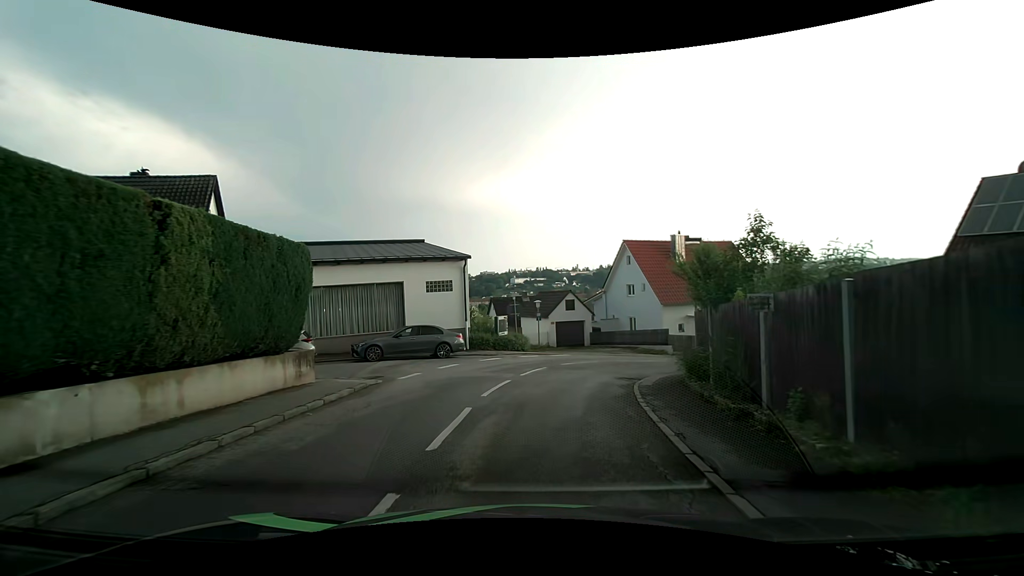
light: Day
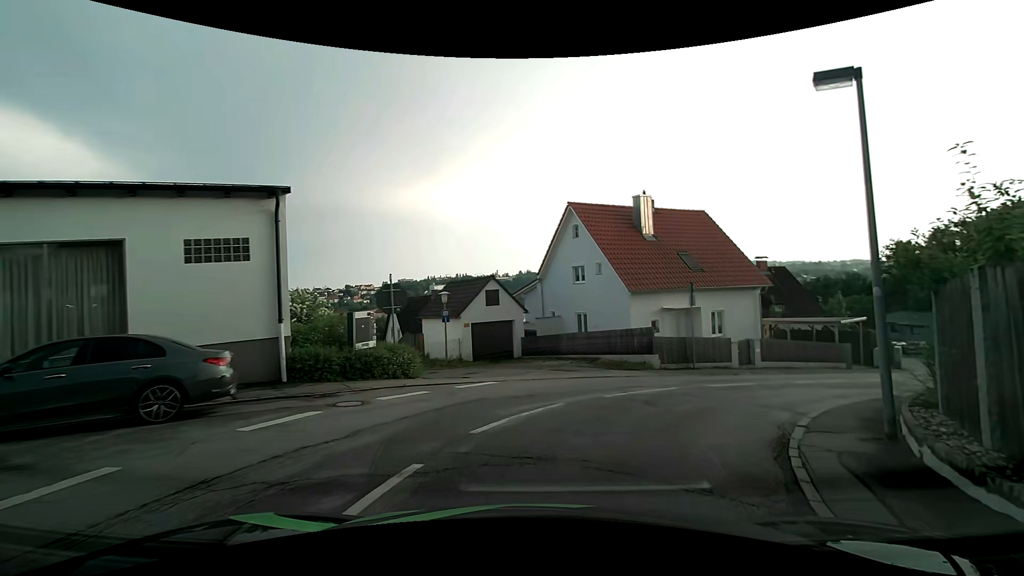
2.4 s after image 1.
(+0.3, +12.7) m; +8°
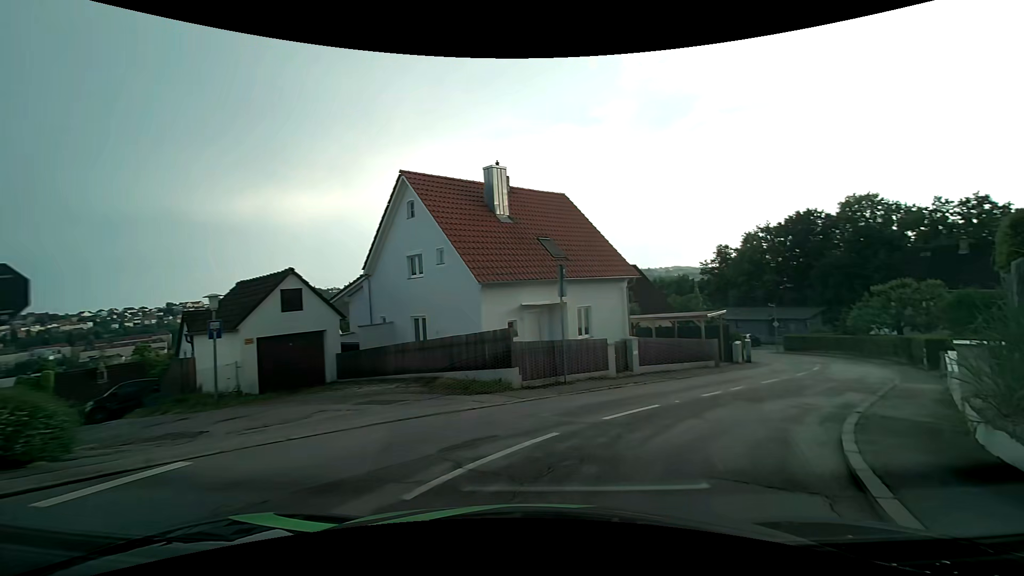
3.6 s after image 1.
(+0.7, +6.3) m; +14°
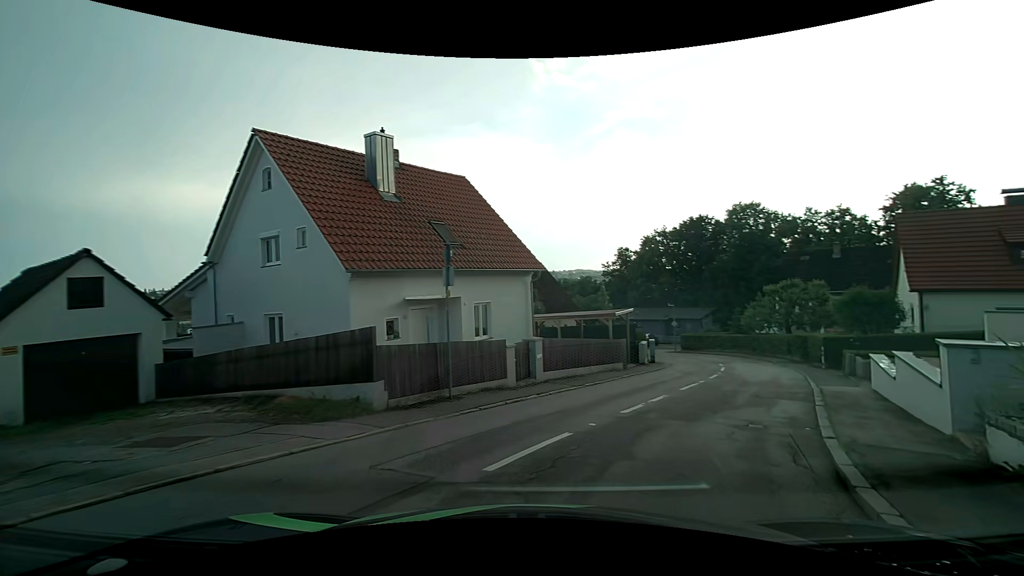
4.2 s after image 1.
(+0.3, +3.2) m; +11°
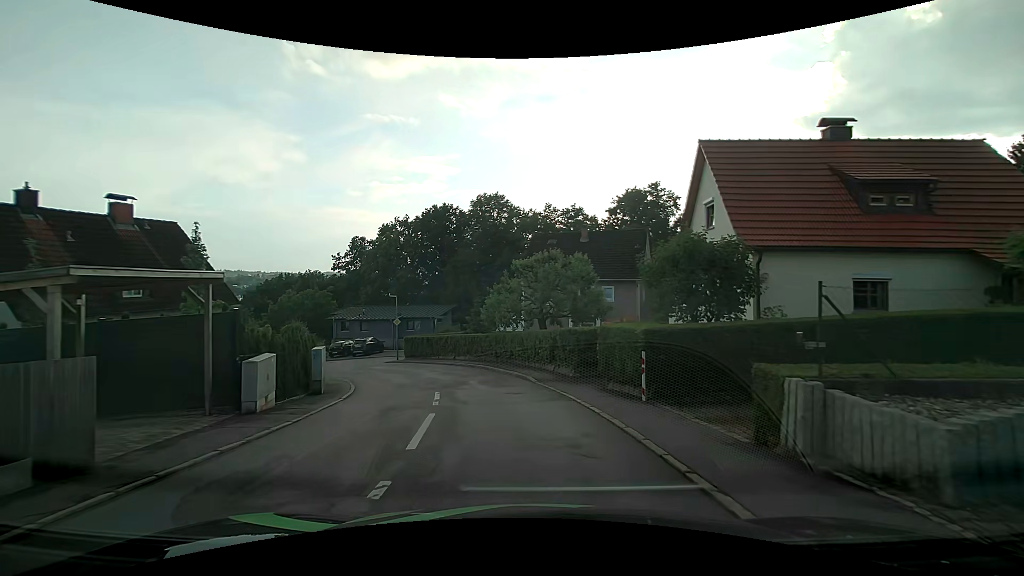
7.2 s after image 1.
(+5.6, +15.2) m; +28°
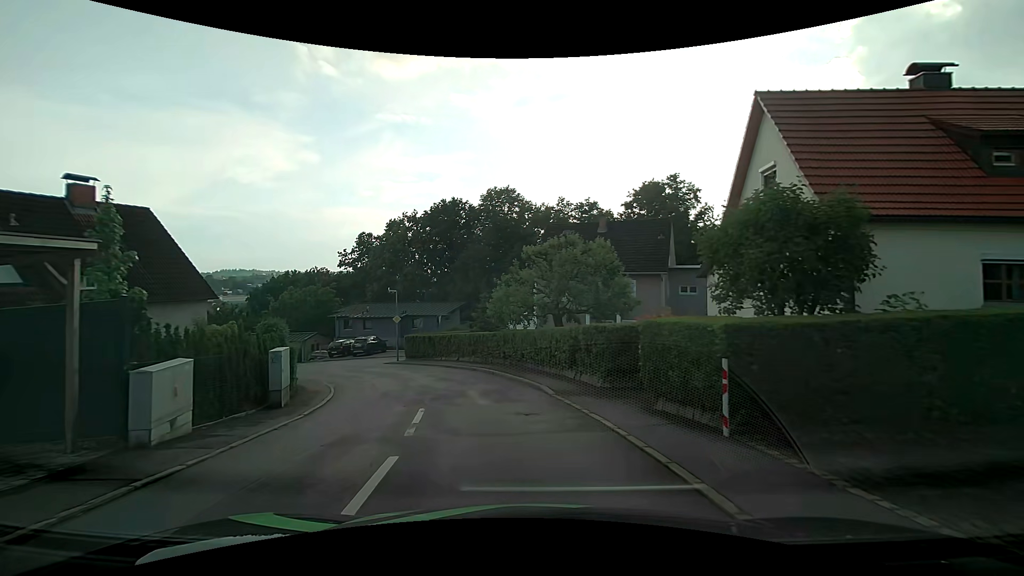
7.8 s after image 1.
(0.0, +3.5) m; -2°
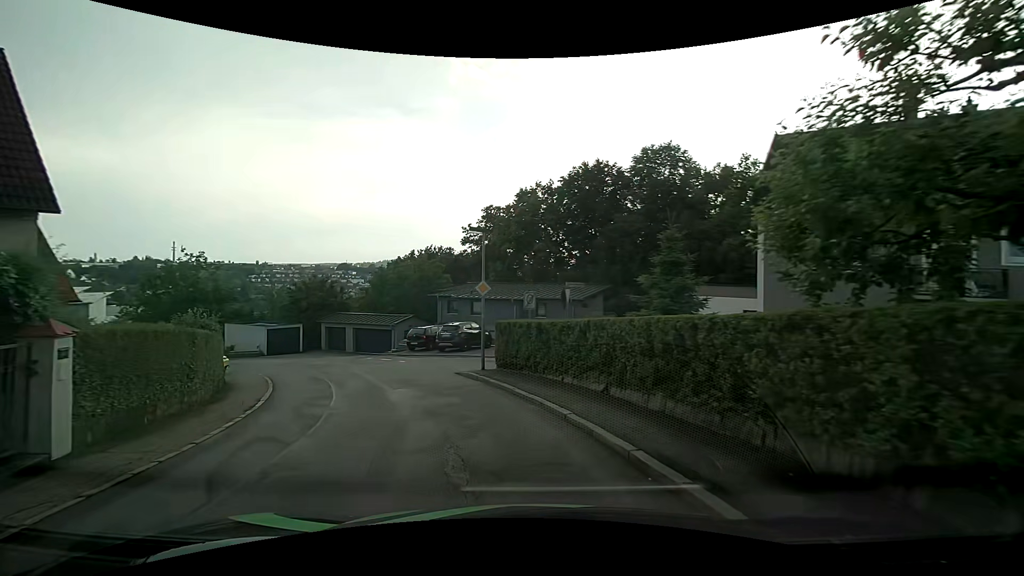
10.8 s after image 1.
(-1.8, +17.2) m; -16°
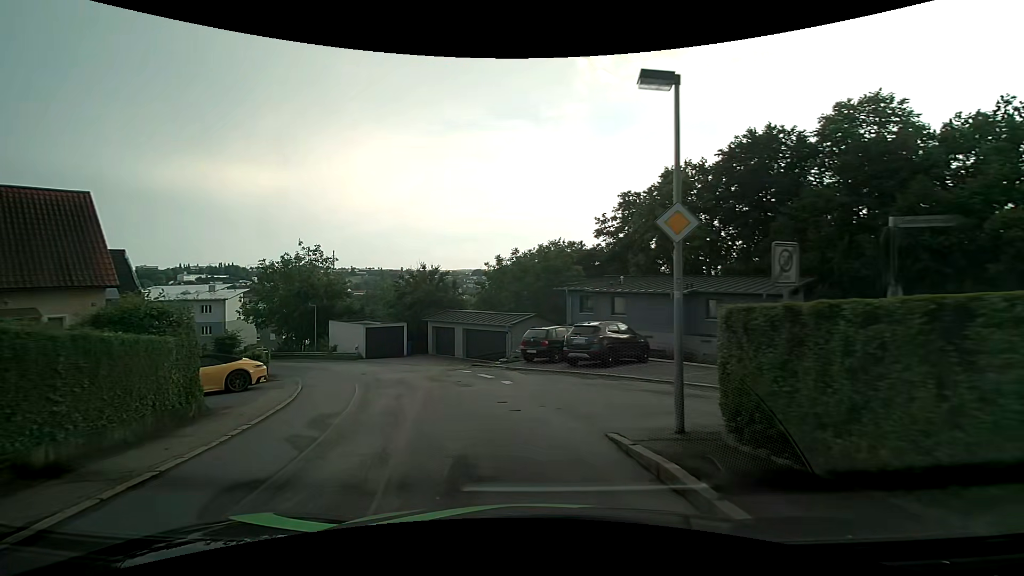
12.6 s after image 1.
(-1.1, +10.1) m; -13°
(-1, +10) (-4, +19) (-9, +28) (-15, +36) (-21, +44) (-29, +50) (-38, +55) (-47, +57) (-57, +56) (-67, +53) m
